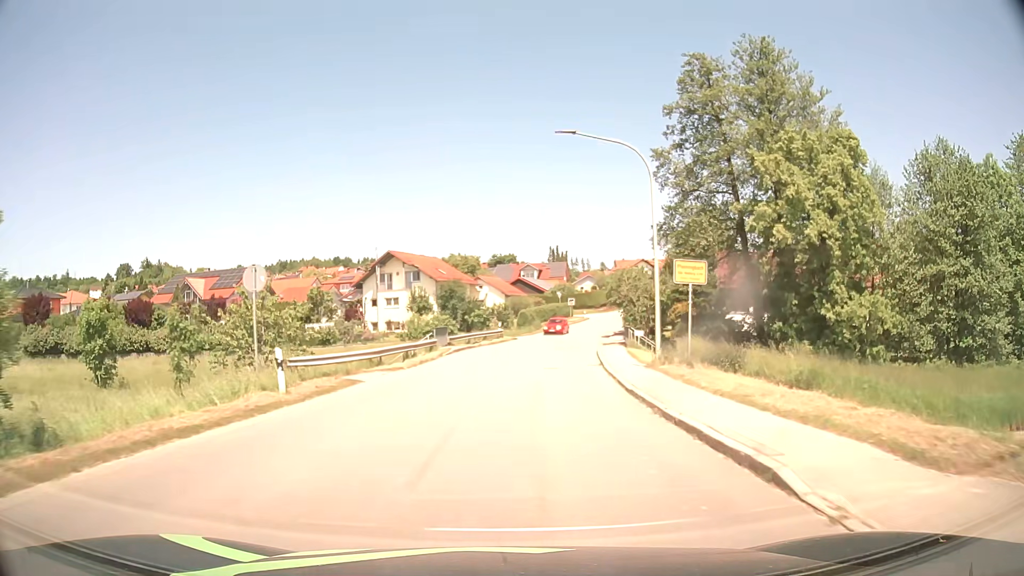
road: tertiary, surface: asphalt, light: Day
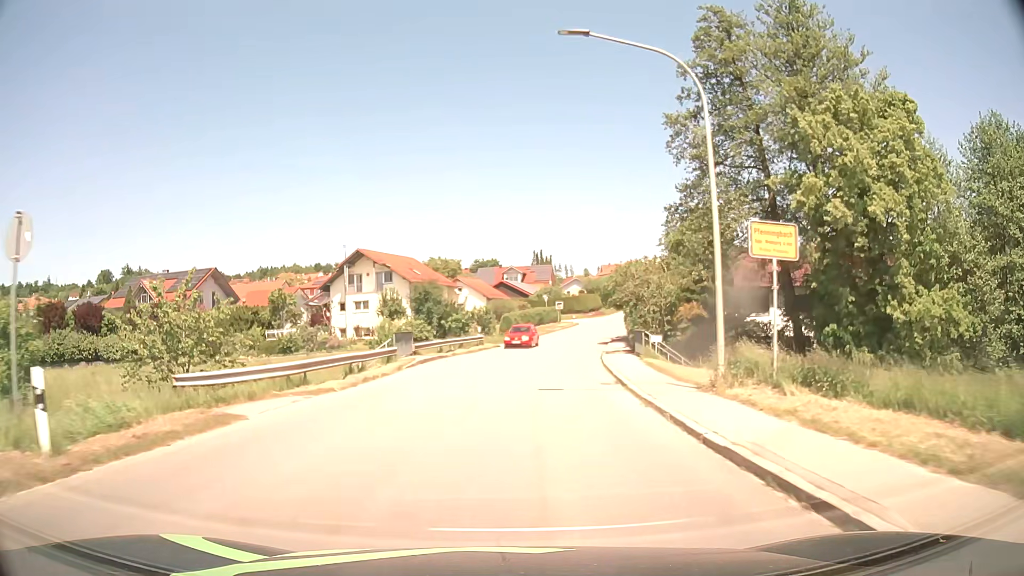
(+0.1, +7.5) m; +2°
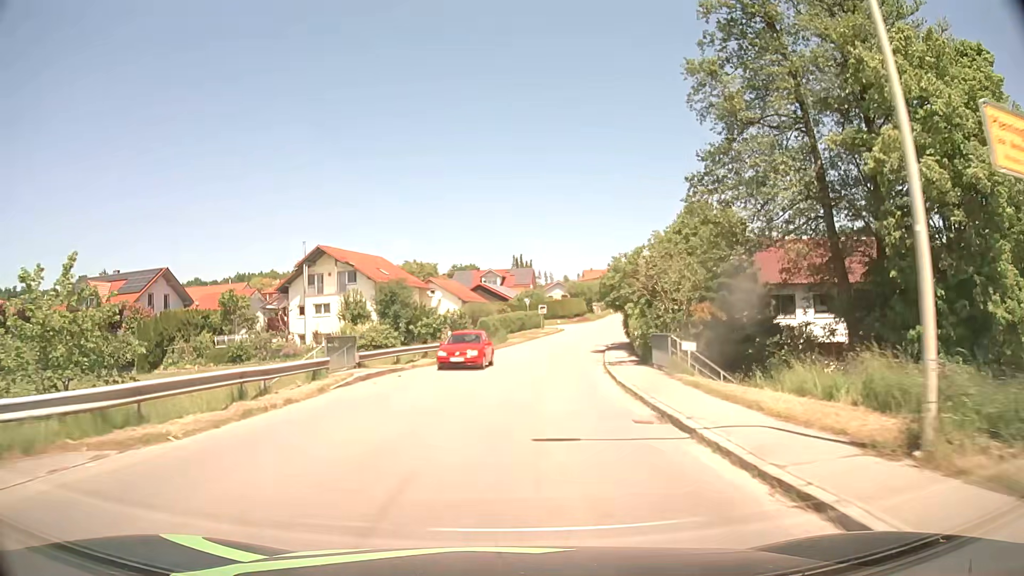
(+0.1, +7.5) m; +2°
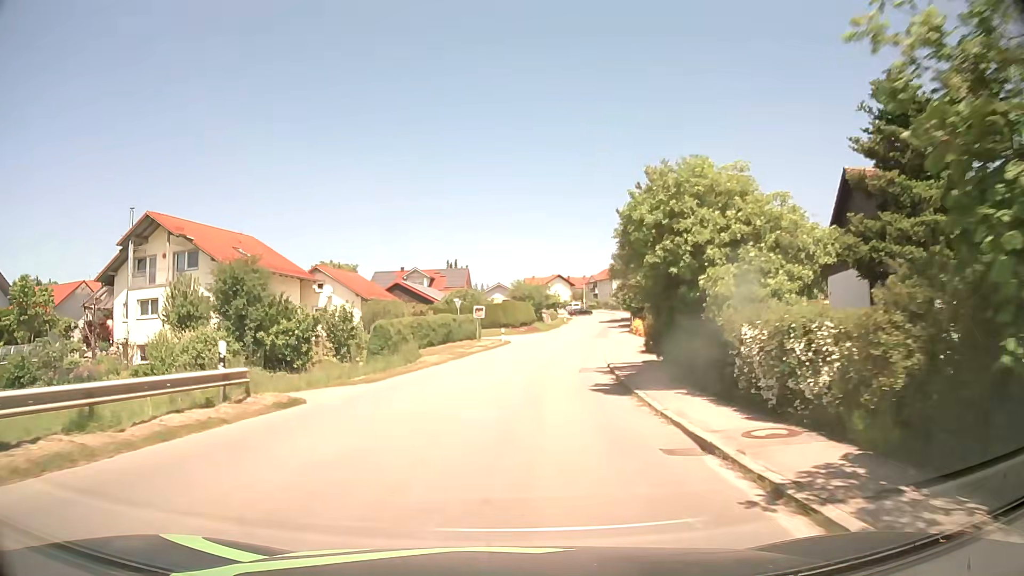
(+1.1, +22.4) m; +5°
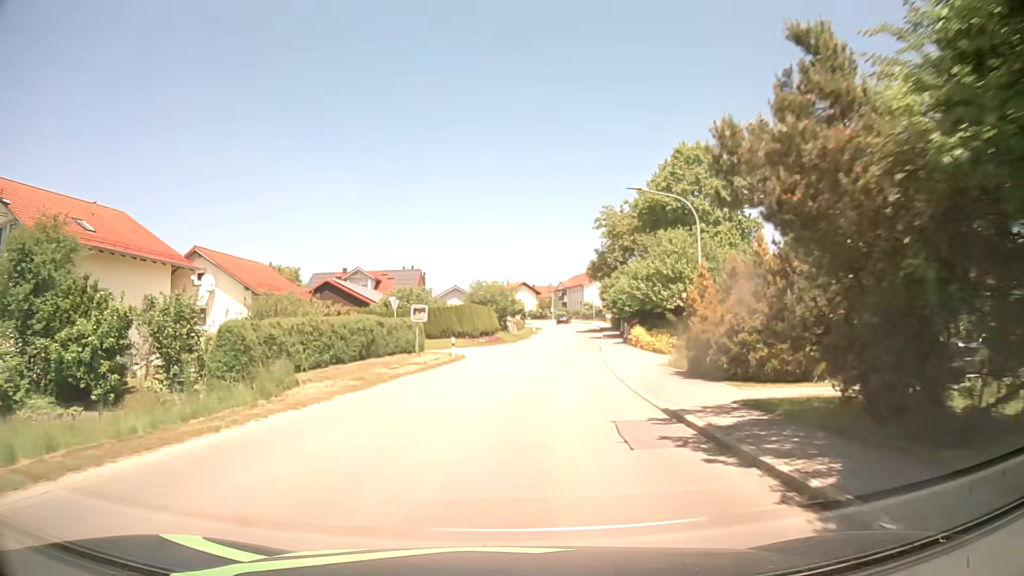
(+0.5, +14.9) m; +4°
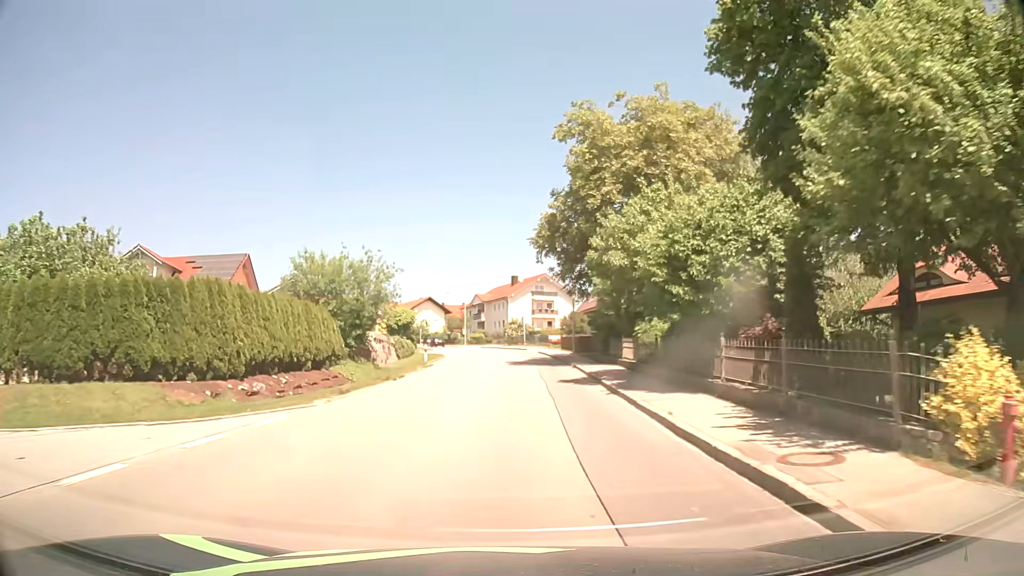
(+2.6, +36.7) m; +7°
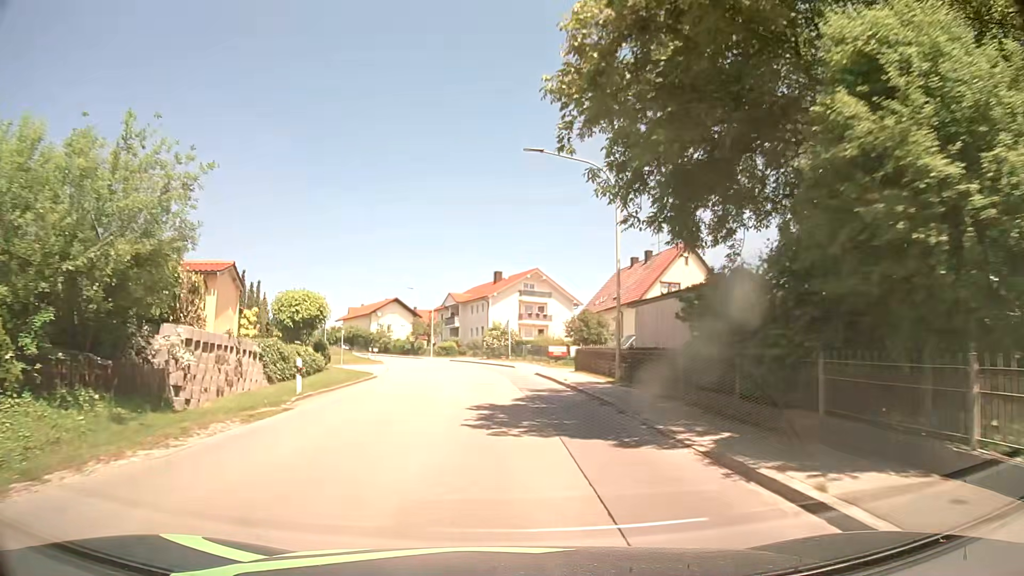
(+0.3, +21.9) m; +2°
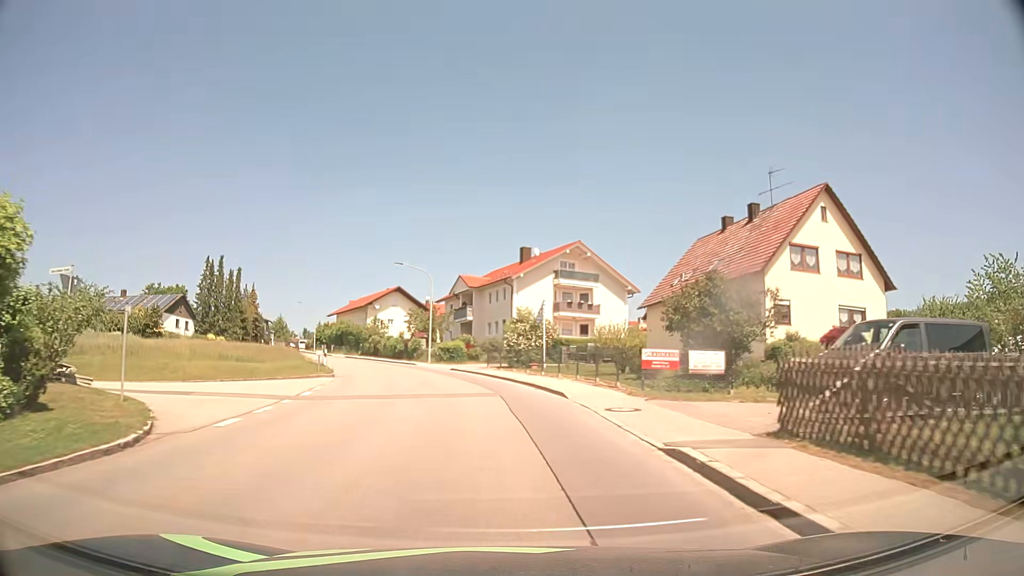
(-0.2, +22.2) m; -2°
